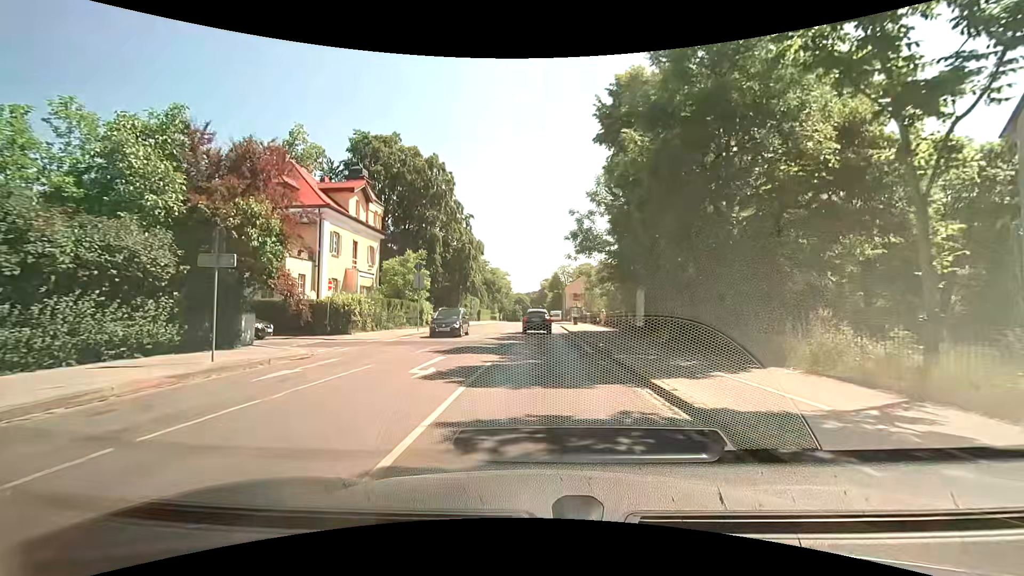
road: secondary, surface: asphalt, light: Day
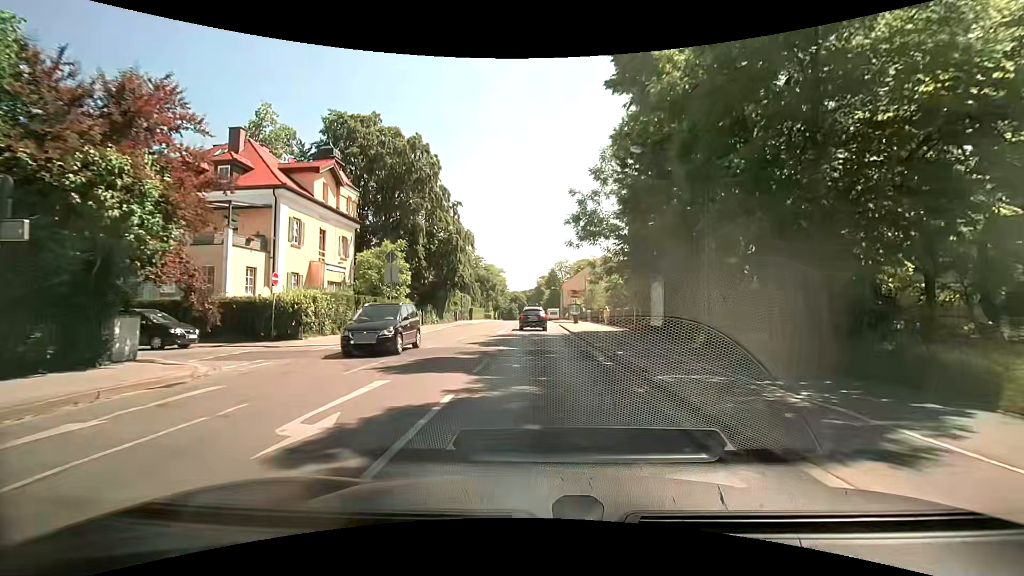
(0.0, +5.7) m; 0°
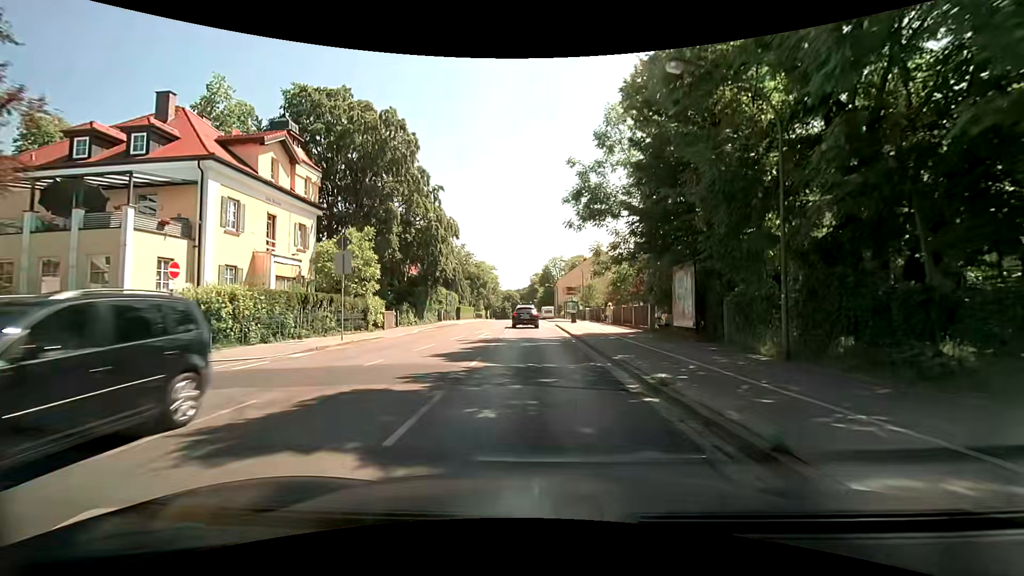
(+0.1, +6.1) m; +2°
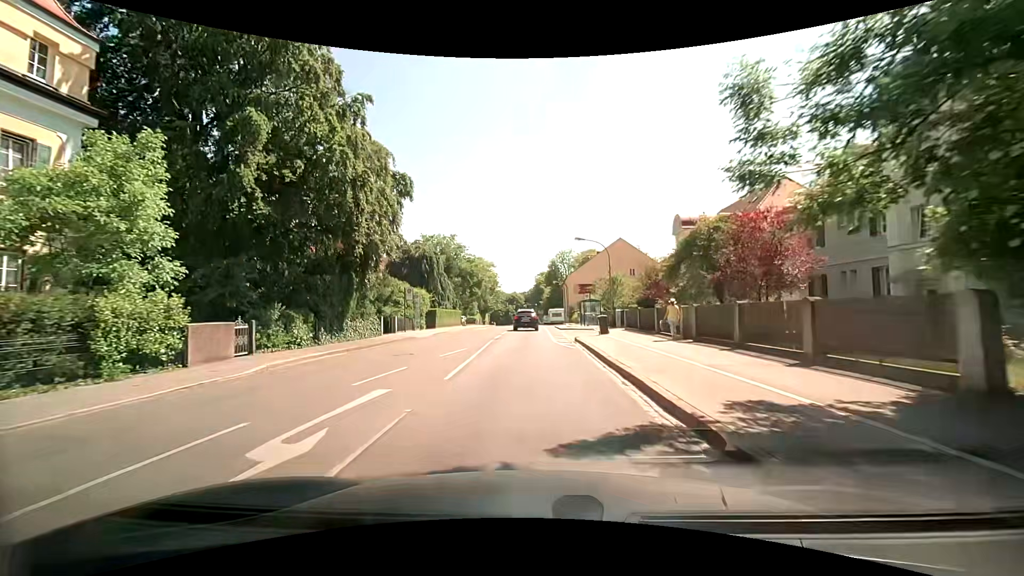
(0.0, +19.6) m; -1°
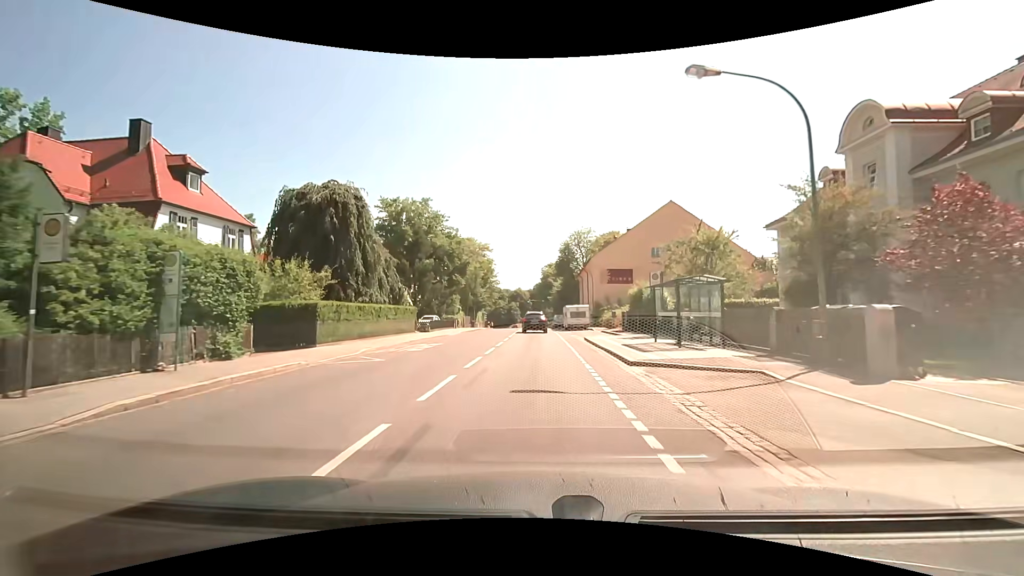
(-0.5, +28.6) m; -1°
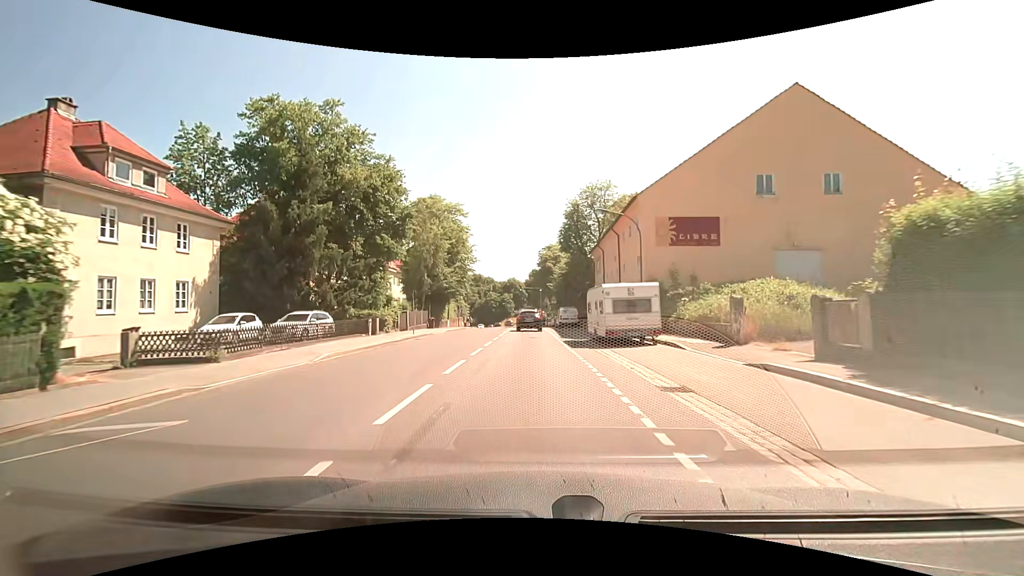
(+0.2, +28.9) m; 0°
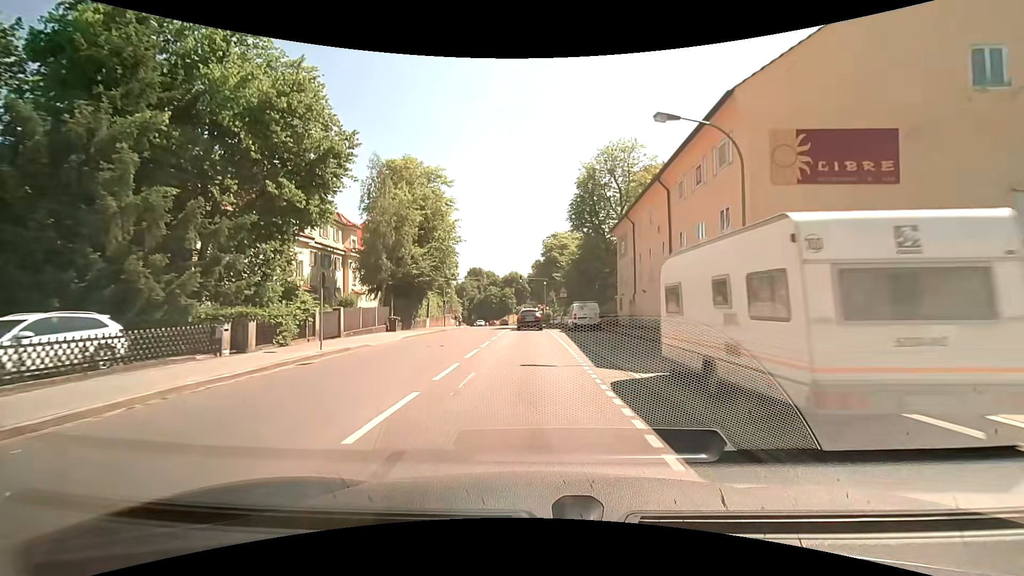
(+0.1, +14.4) m; 0°
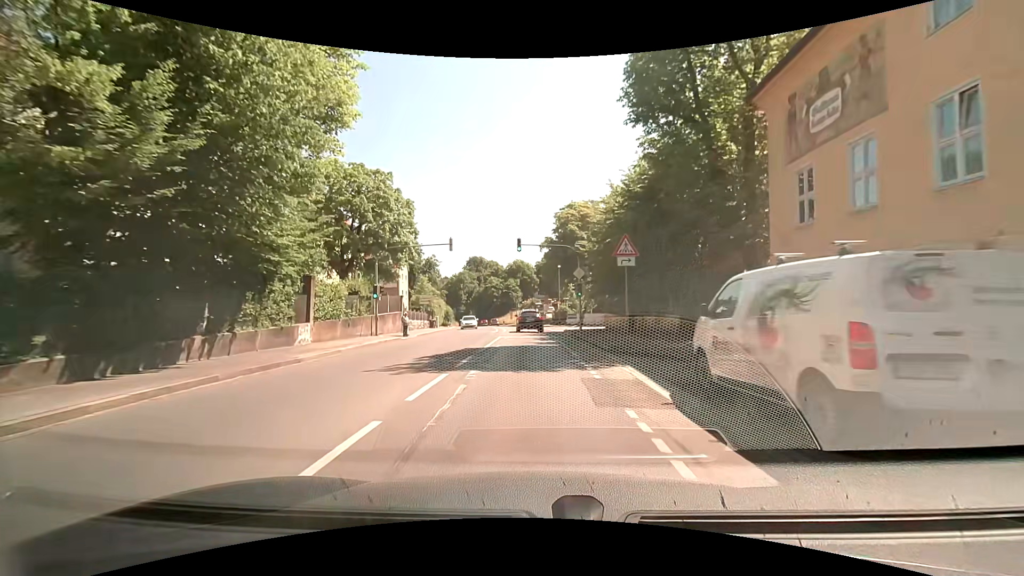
(-0.4, +29.1) m; -2°
(0, +10) (0, +20) (0, +30) (-1, +40) (-2, +50) (-3, +60) (-4, +70) (-5, +80) (-6, +90) (-8, +100) m
